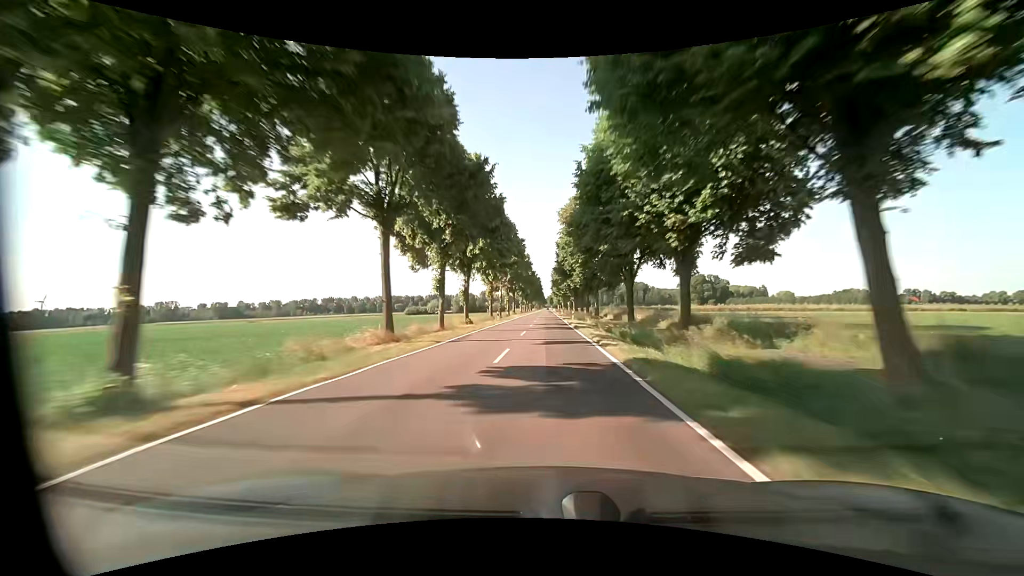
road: tertiary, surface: asphalt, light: Day
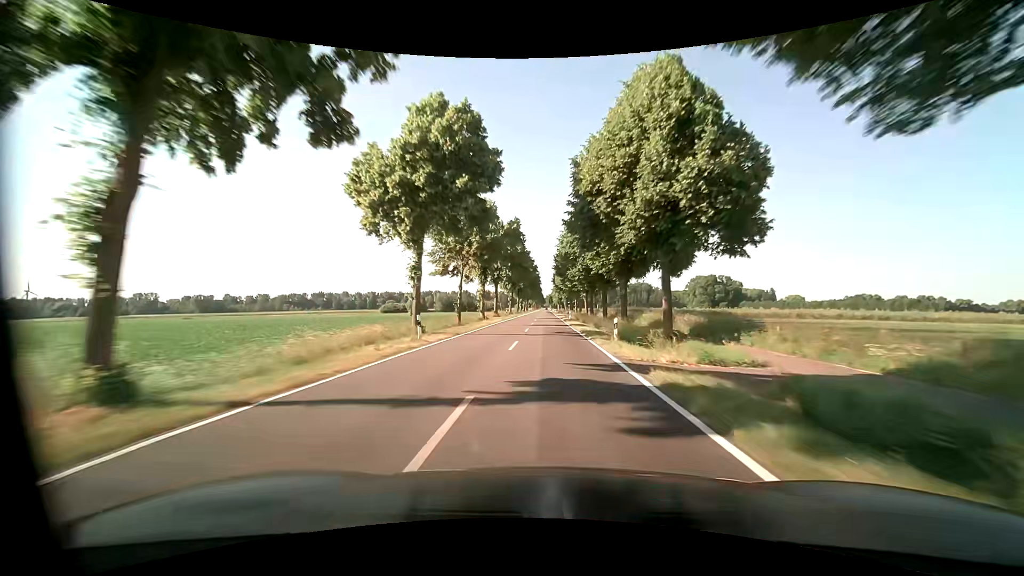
(0.0, +32.6) m; 0°
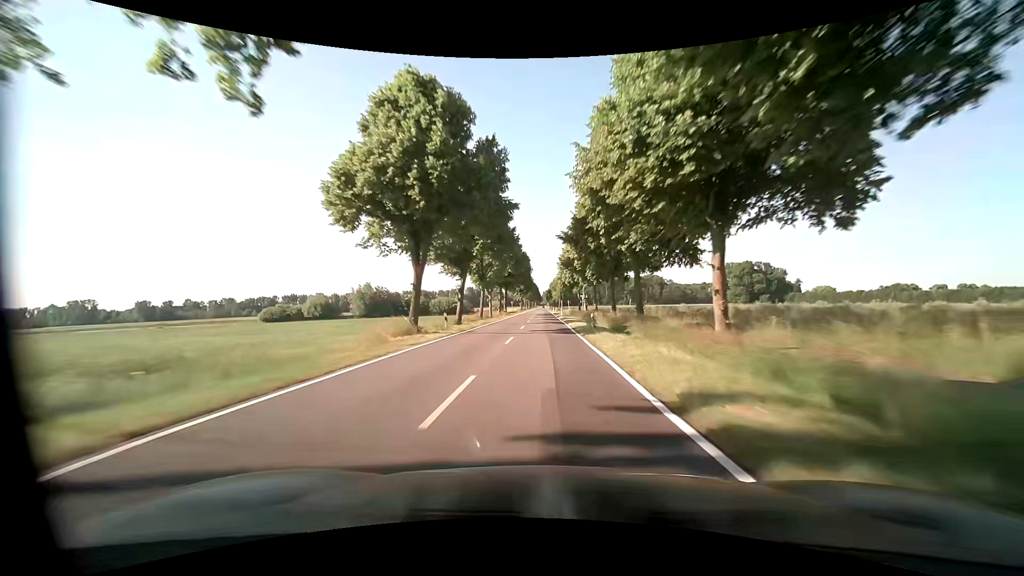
(+0.3, +82.2) m; +1°
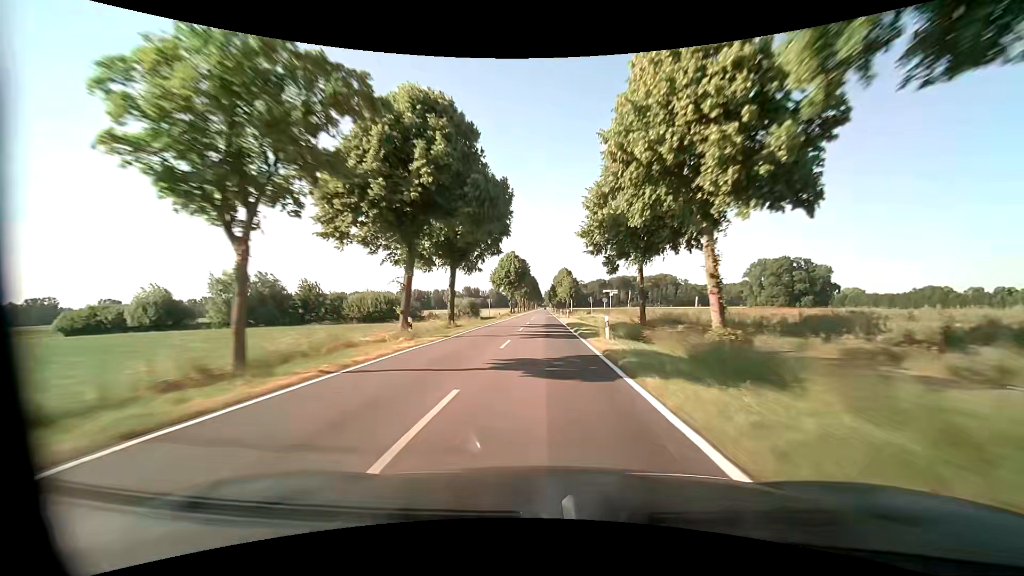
(-0.3, +49.6) m; 0°
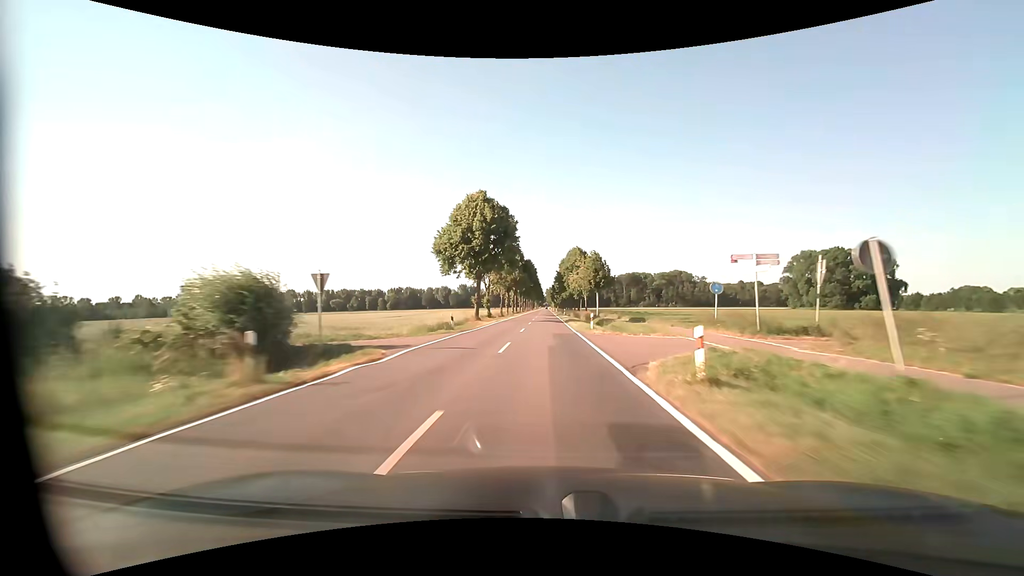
(-0.3, +49.7) m; 0°
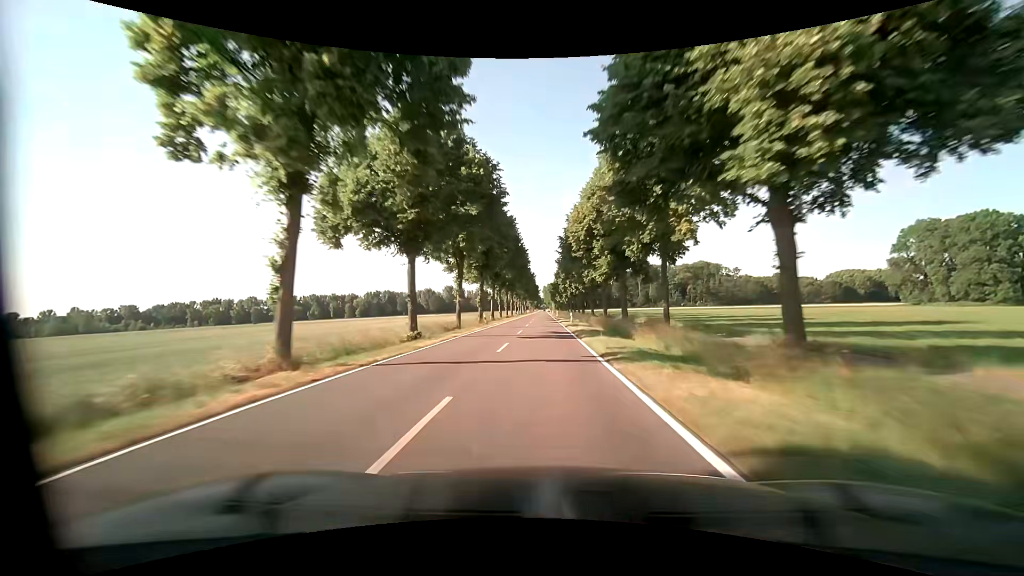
(+0.1, +83.0) m; 0°
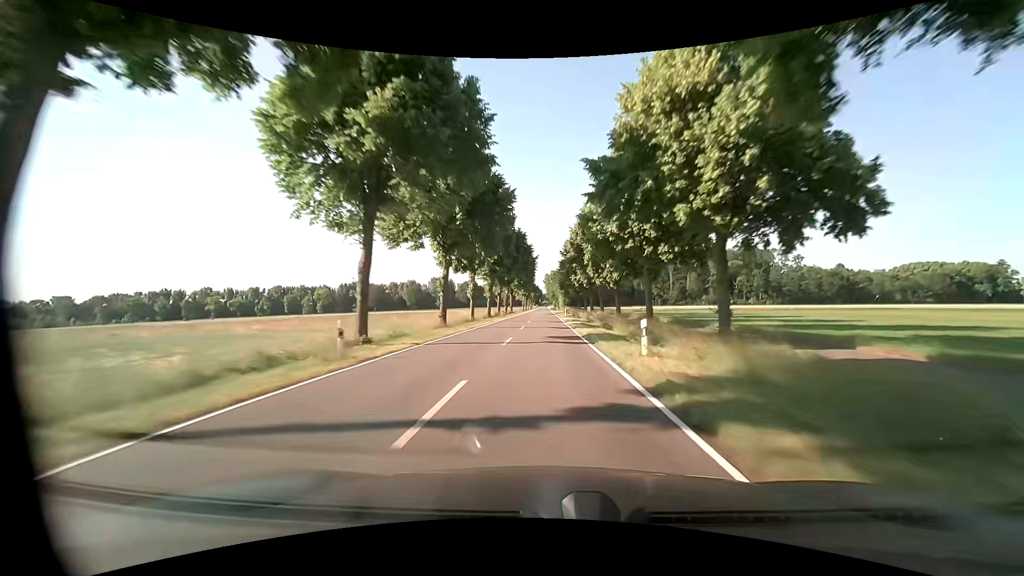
(-0.3, +83.0) m; 0°
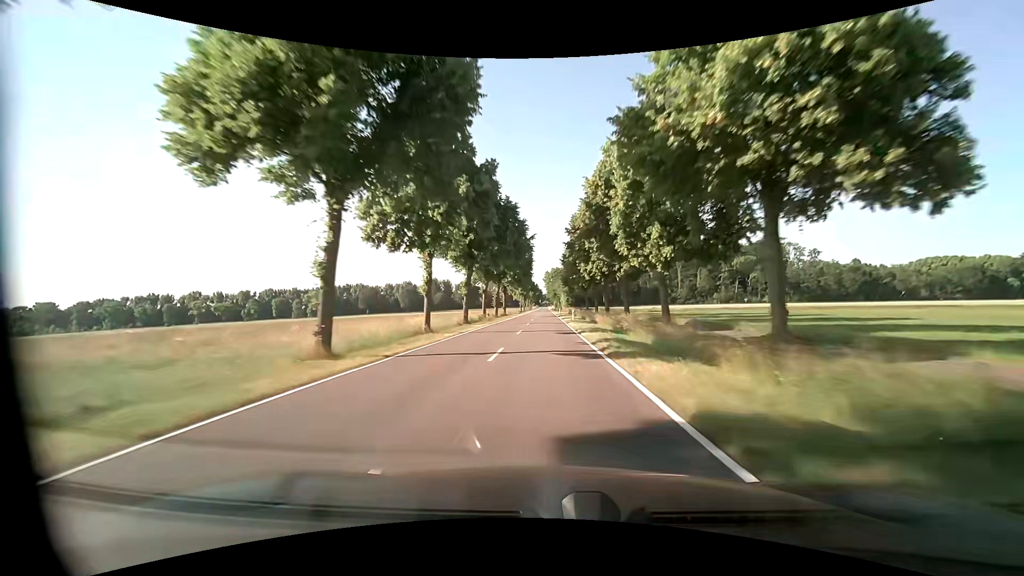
(0.0, +16.6) m; +1°
(0, +10) (0, +20) (0, +30) (0, +40) (-1, +50) (-1, +60) (-1, +70) (-1, +80) (-1, +90) (-1, +100) m
